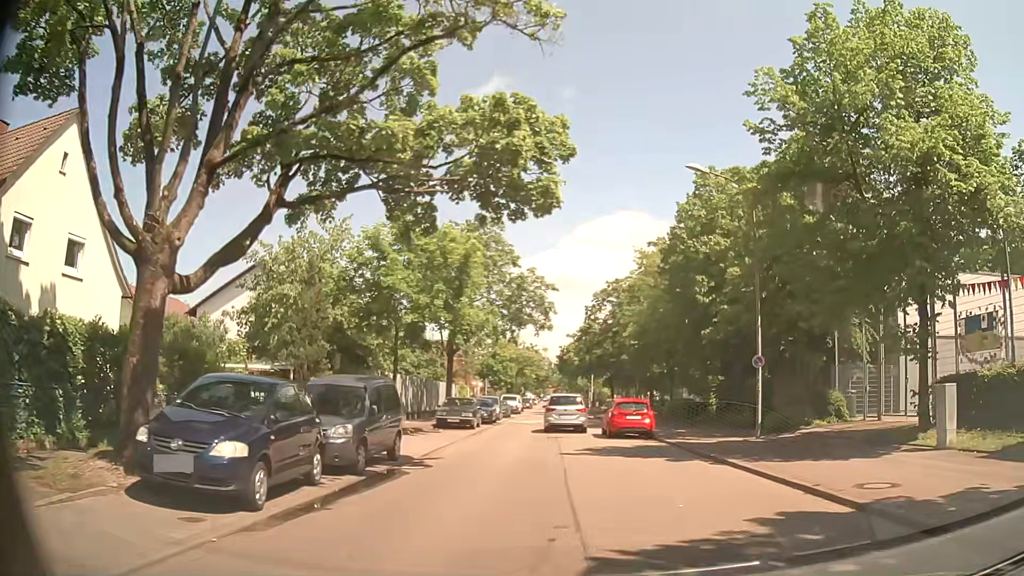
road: residential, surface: asphalt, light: Day
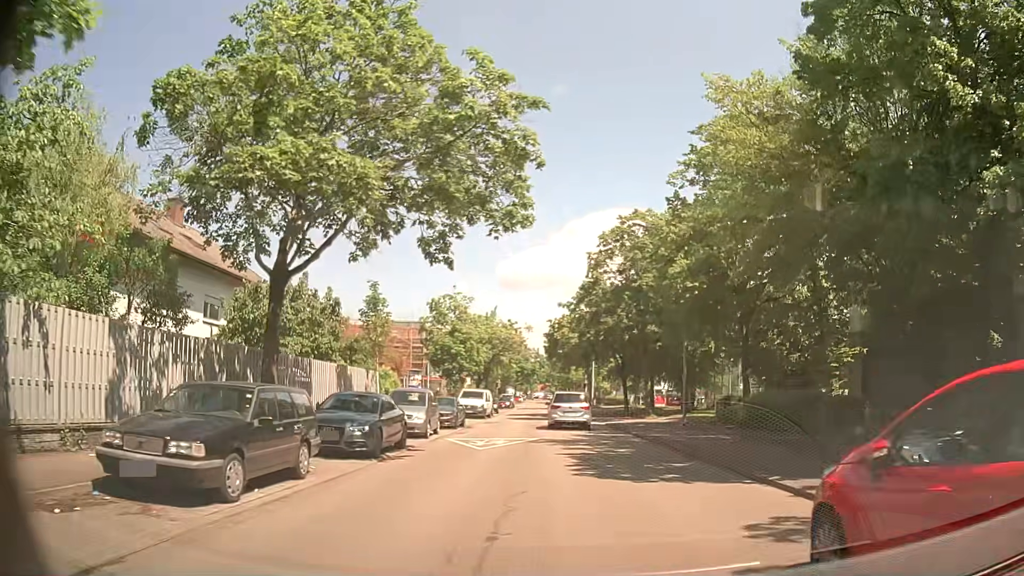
(-0.1, +22.6) m; +1°
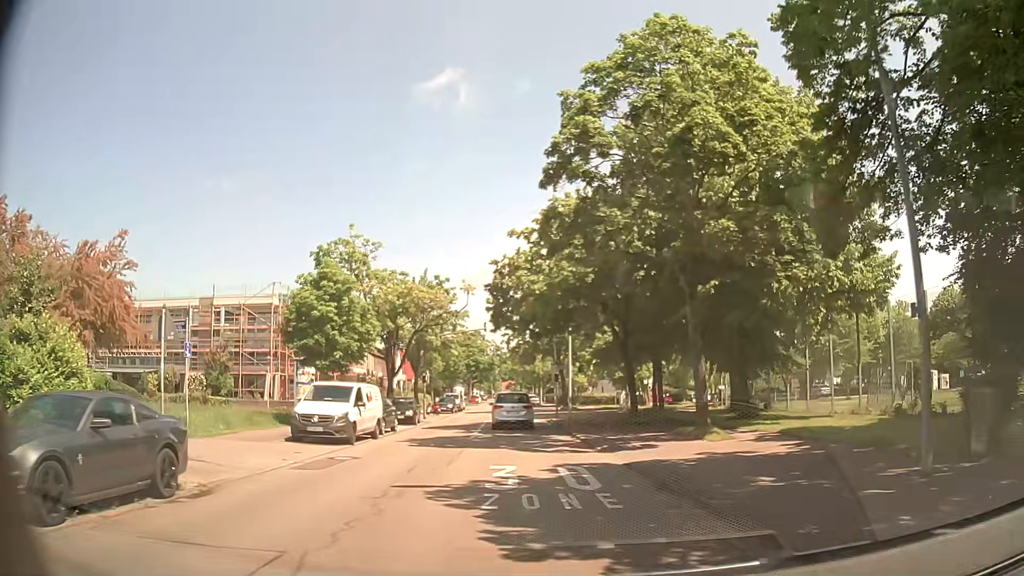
(+0.6, +22.5) m; +3°
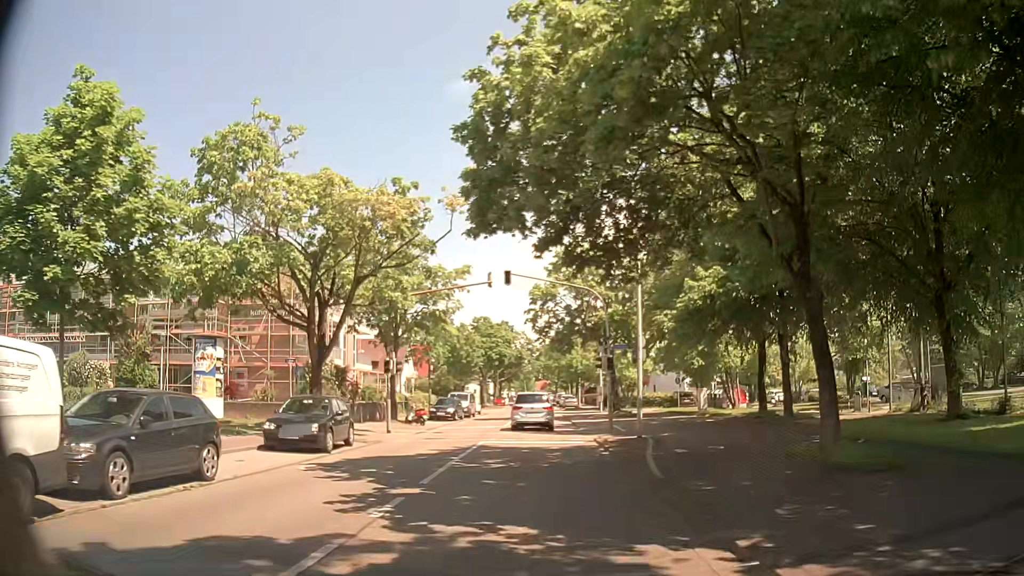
(-0.6, +18.1) m; -3°
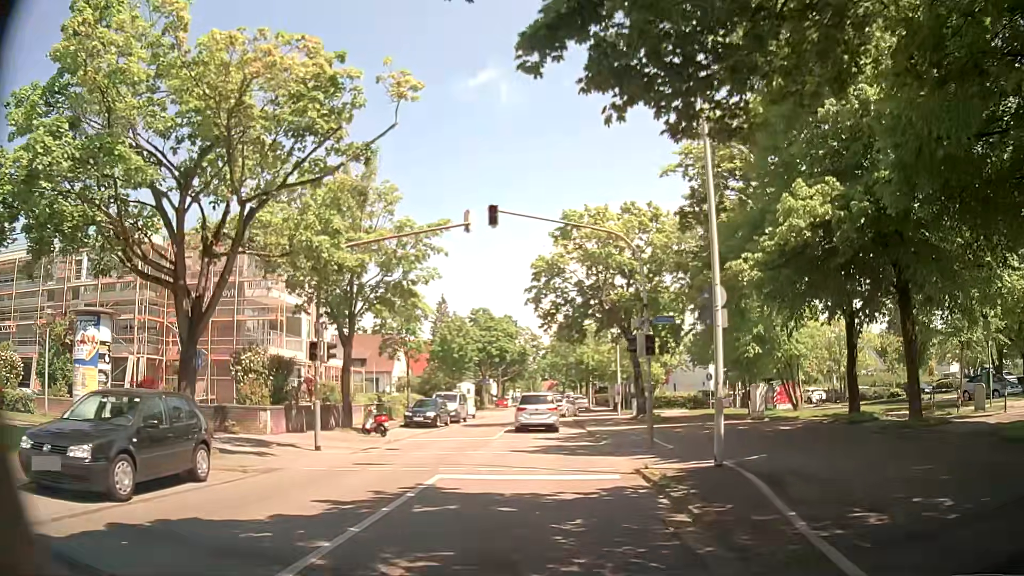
(0.0, +9.1) m; -1°
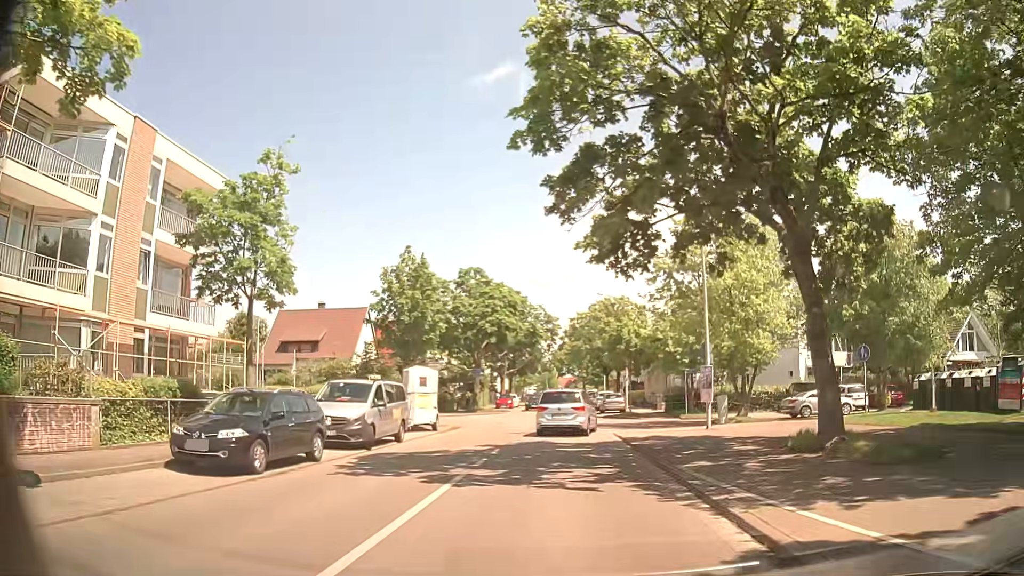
(-0.1, +22.0) m; -1°
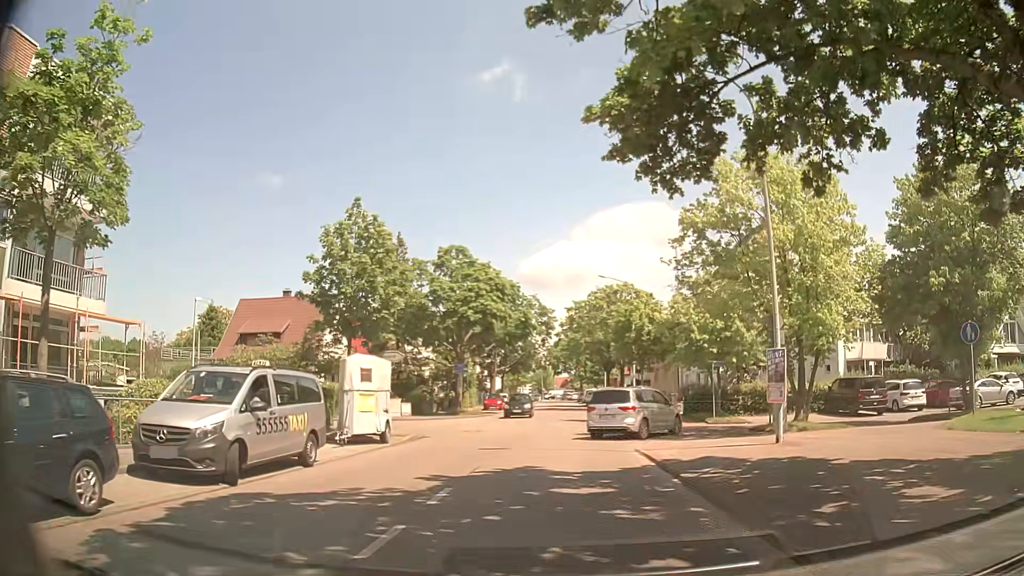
(+0.1, +7.6) m; +1°
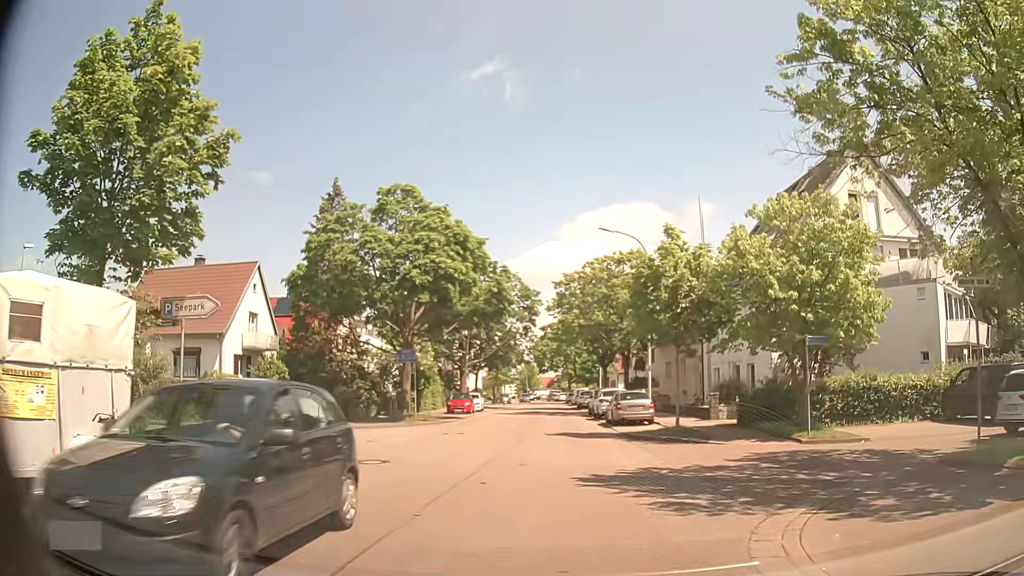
(+0.1, +13.2) m; +1°
